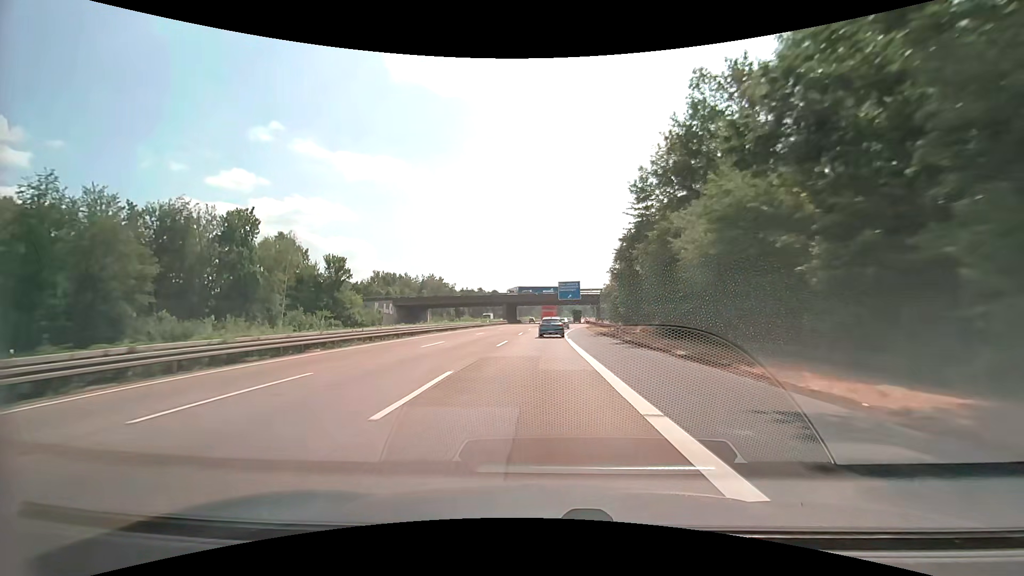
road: motorway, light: Day
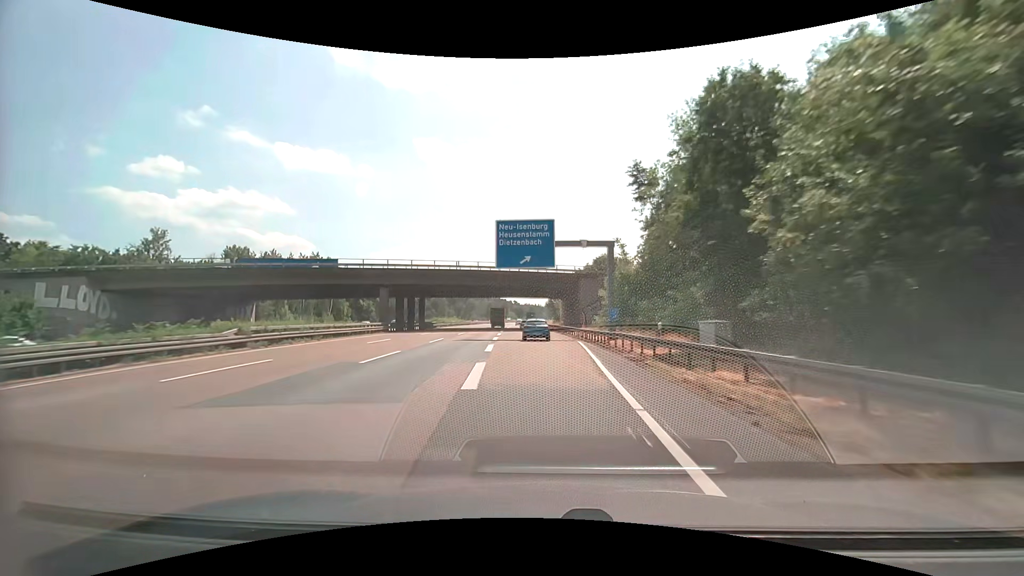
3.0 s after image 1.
(+2.4, +66.3) m; +6°
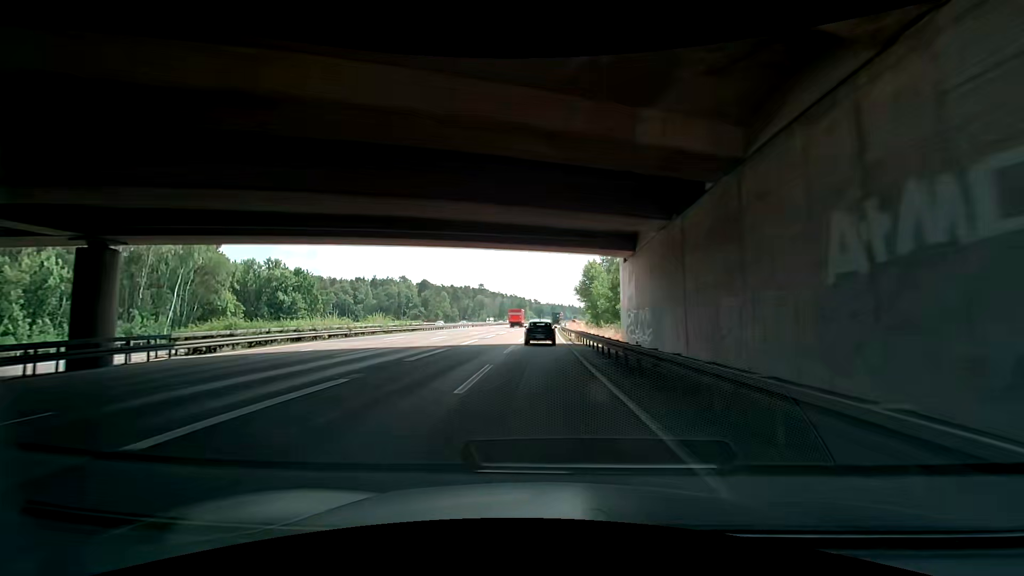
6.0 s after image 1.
(-0.3, +64.2) m; -2°
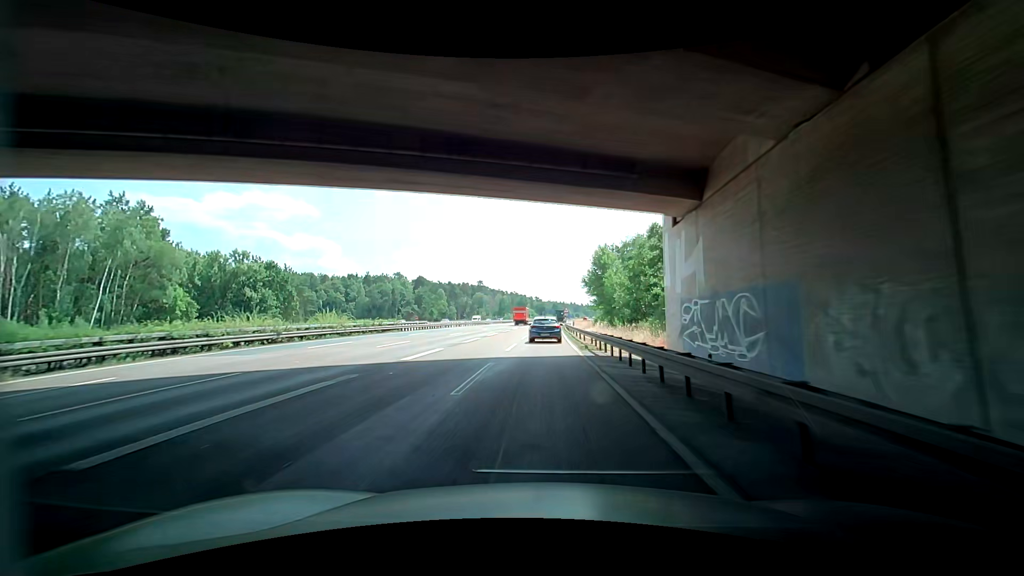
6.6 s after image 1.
(-0.1, +12.6) m; -1°
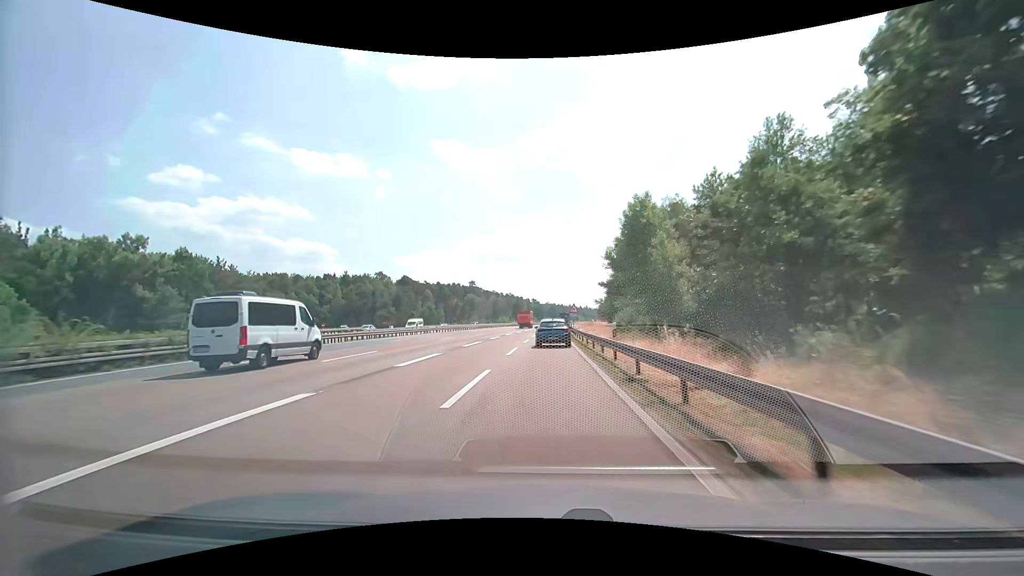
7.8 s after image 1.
(+0.1, +25.0) m; +1°
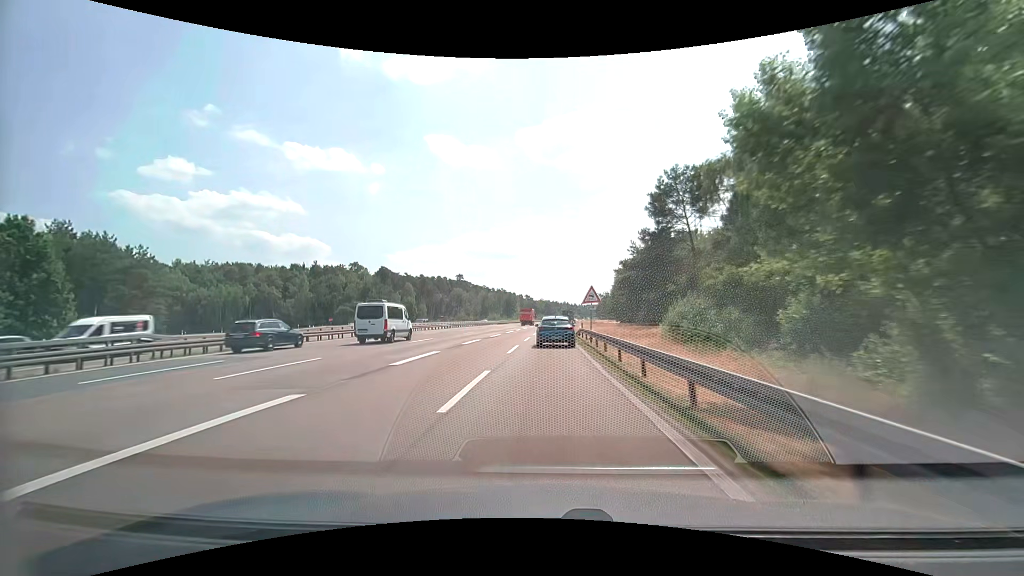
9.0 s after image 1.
(+0.1, +24.5) m; +1°
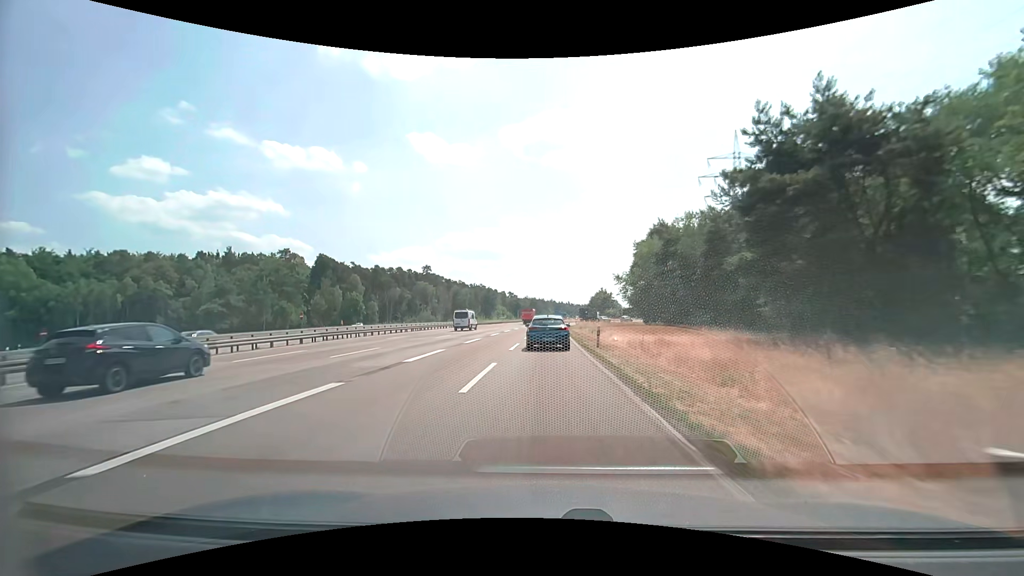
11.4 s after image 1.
(+0.7, +45.8) m; +2°
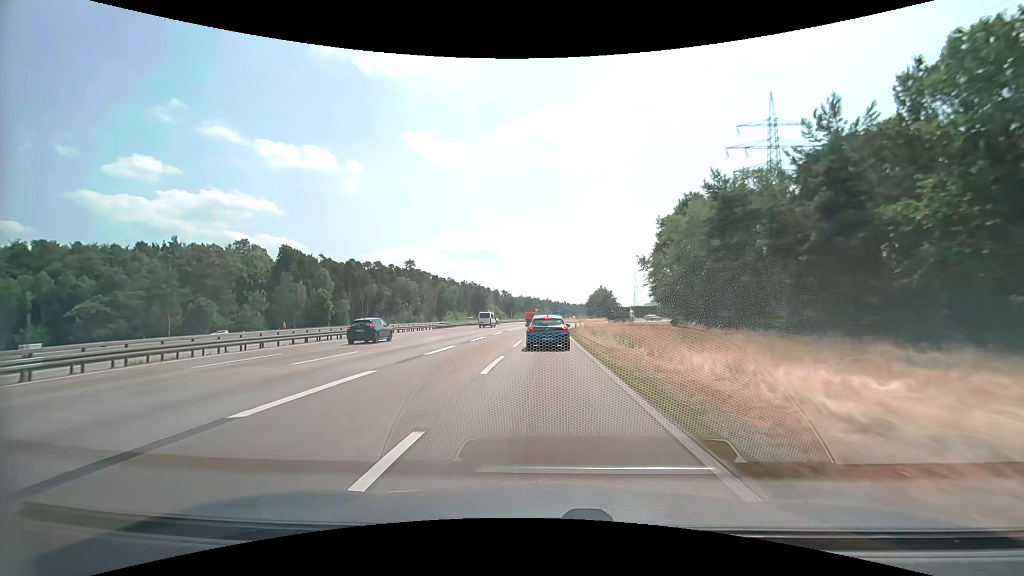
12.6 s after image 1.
(+0.1, +20.8) m; 0°
(0, +10) (0, +20) (0, +30) (0, +40) (+1, +50) (+1, +60) (+2, +70) (+3, +80) (+4, +90) (+7, +100) m
